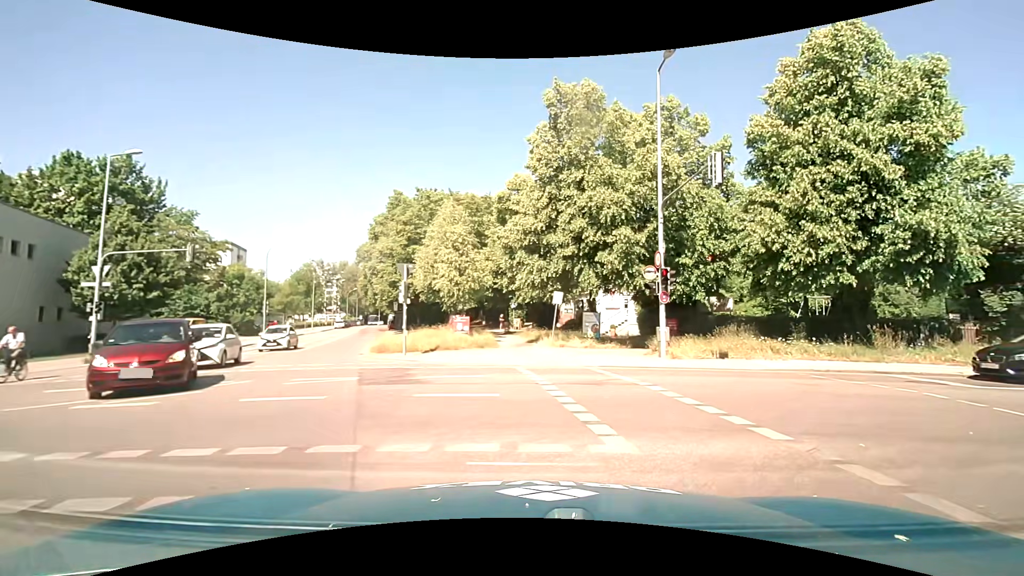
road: tertiary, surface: asphalt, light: Day
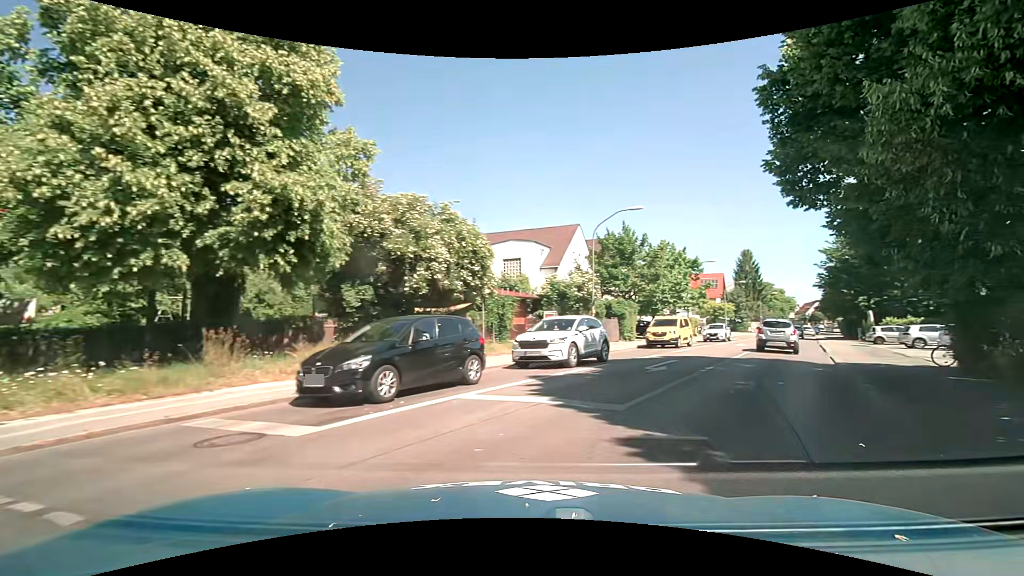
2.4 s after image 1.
(+4.4, +7.7) m; +60°
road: secondary
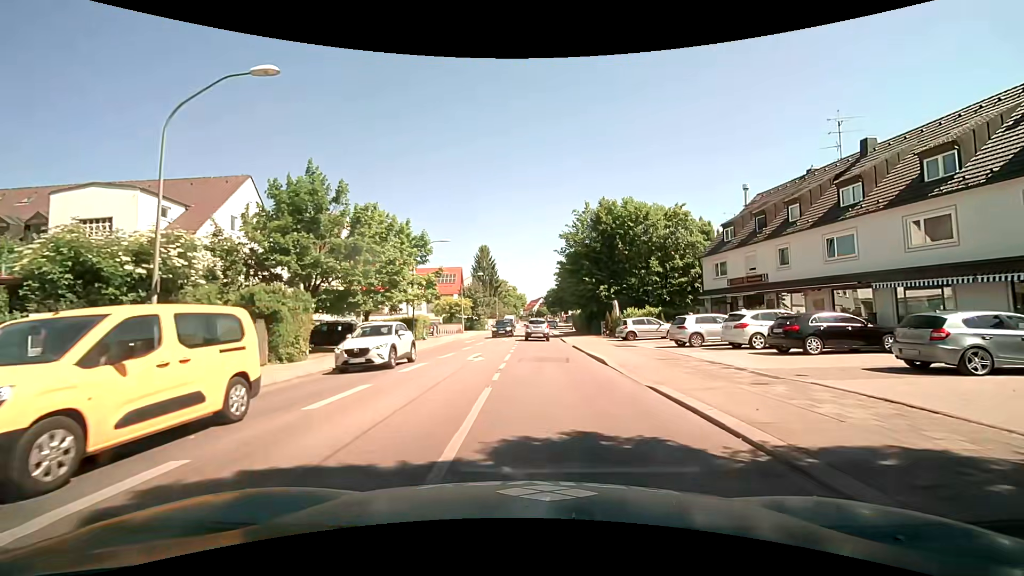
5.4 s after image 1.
(+5.6, +15.3) m; +29°
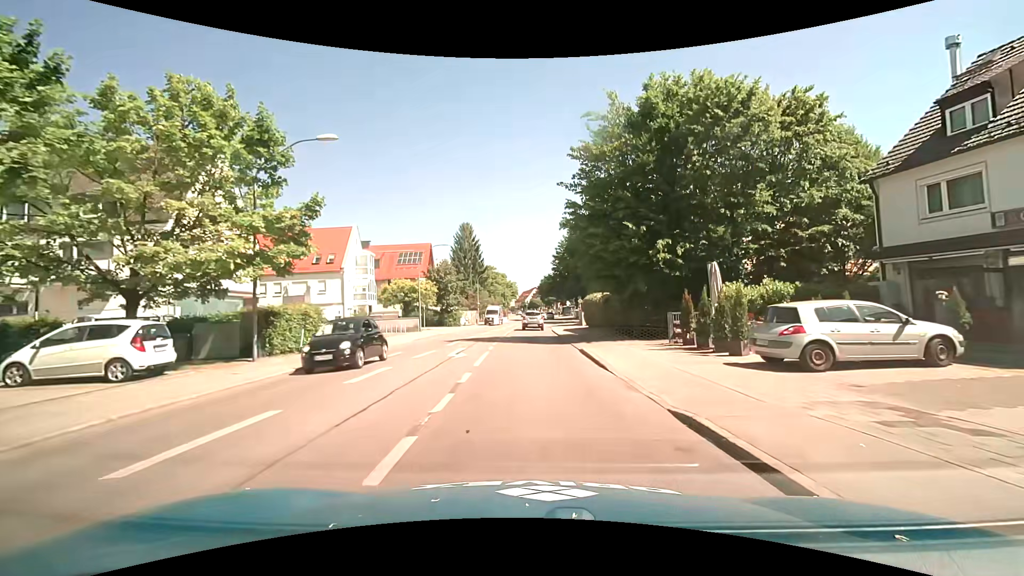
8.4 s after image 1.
(+0.2, +21.9) m; 0°
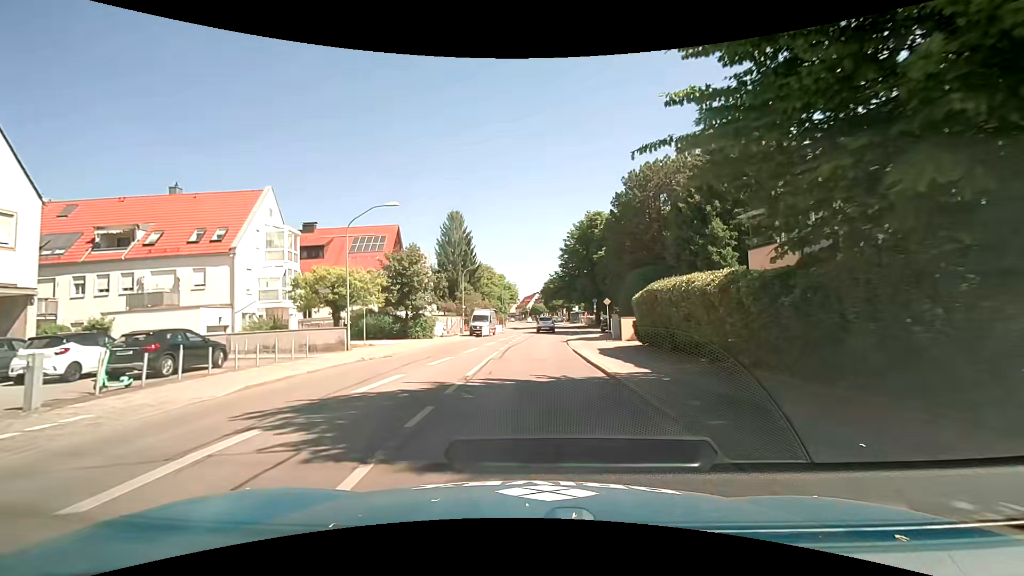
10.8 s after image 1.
(-0.1, +18.9) m; -1°
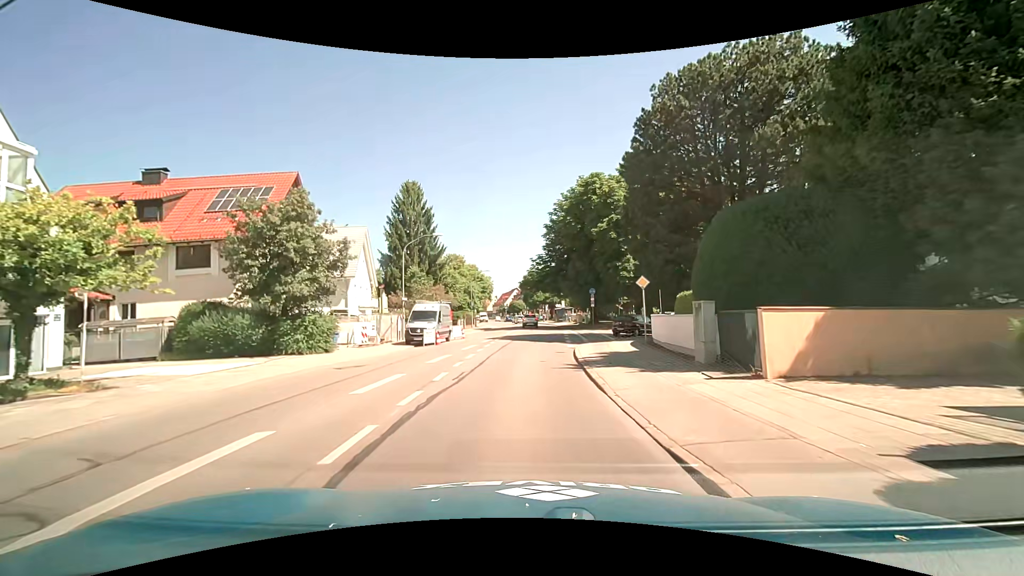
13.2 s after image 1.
(+0.6, +18.5) m; +2°
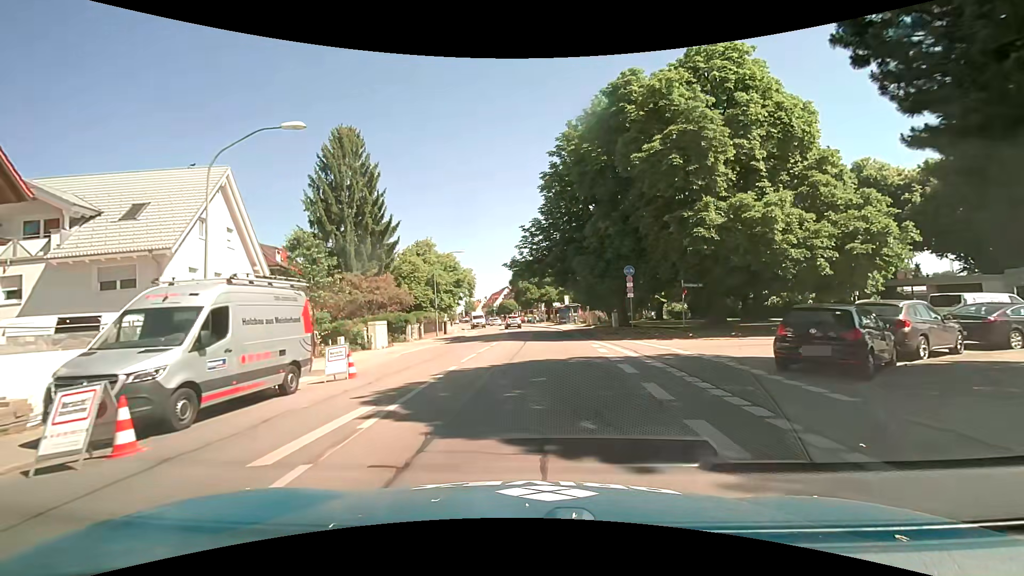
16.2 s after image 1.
(+0.4, +22.3) m; +2°
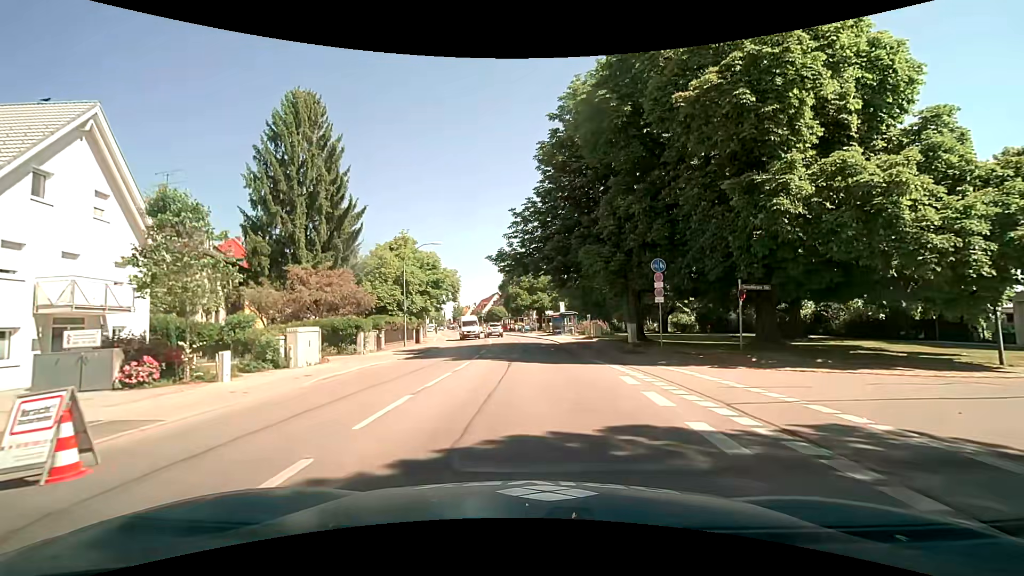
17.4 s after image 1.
(0.0, +8.6) m; 0°
(0, +10) (0, +20) (0, +30) (0, +40) (-1, +50) (-2, +60) (-4, +70) (-5, +80) (-7, +89) (-9, +99) m
